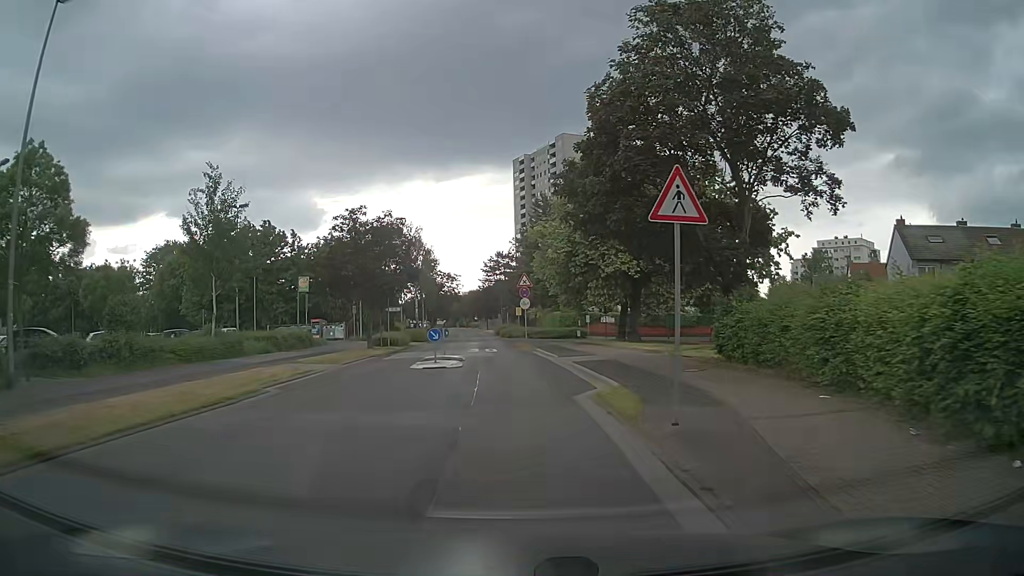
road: residential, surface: asphalt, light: Day
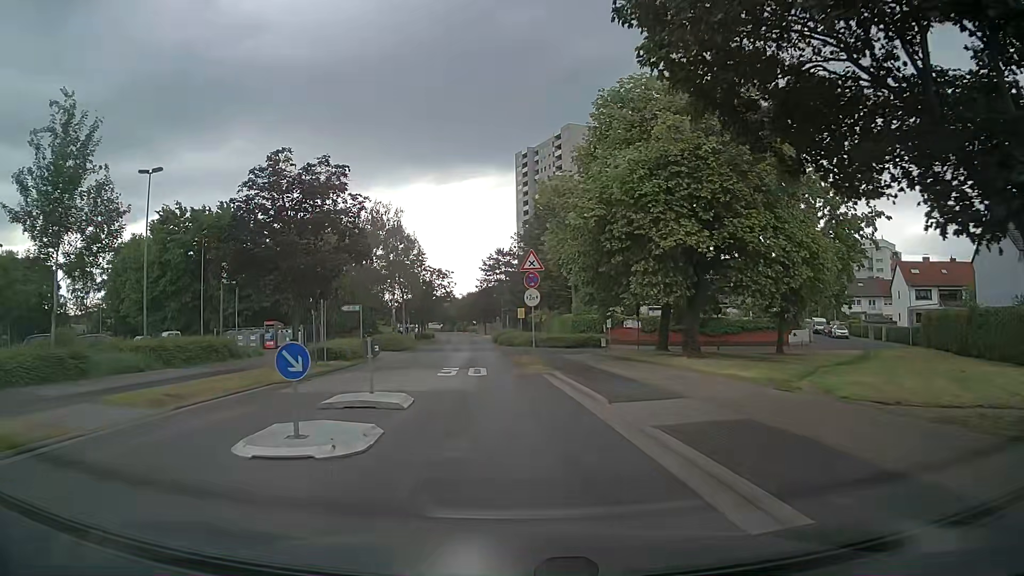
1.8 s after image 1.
(-0.1, +13.3) m; 0°
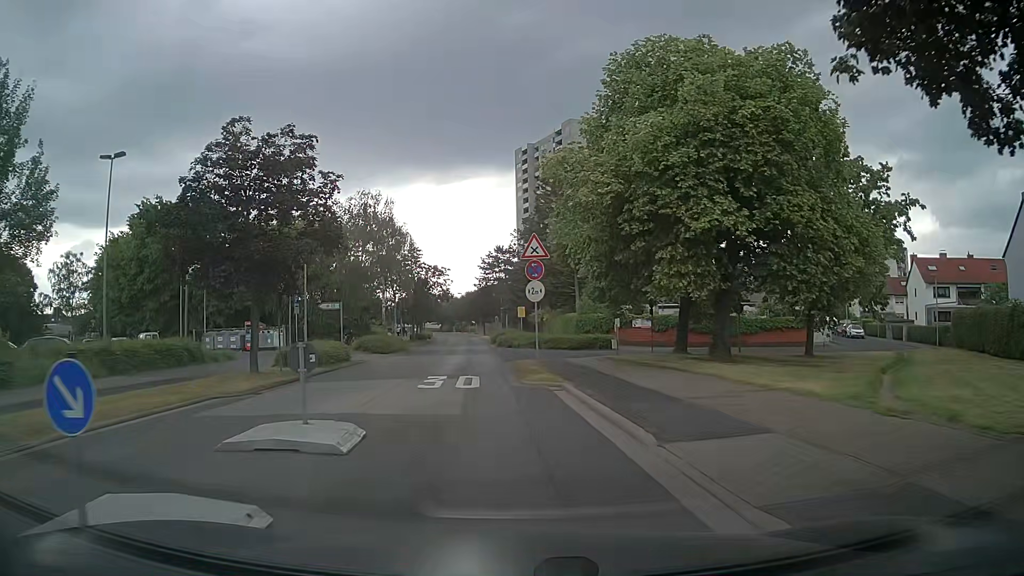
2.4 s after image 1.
(0.0, +4.1) m; -1°
